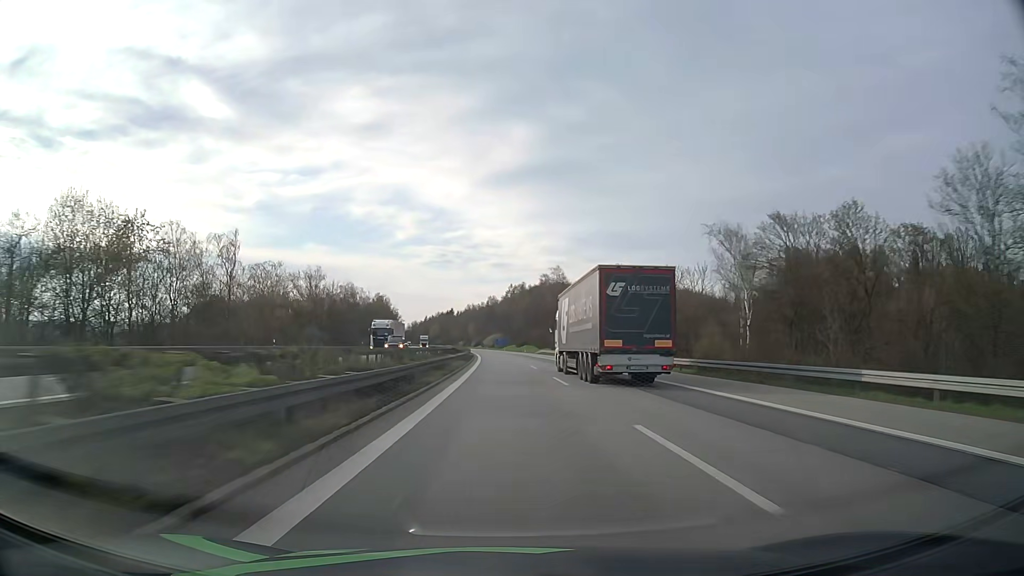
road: motorway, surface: asphalt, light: Day
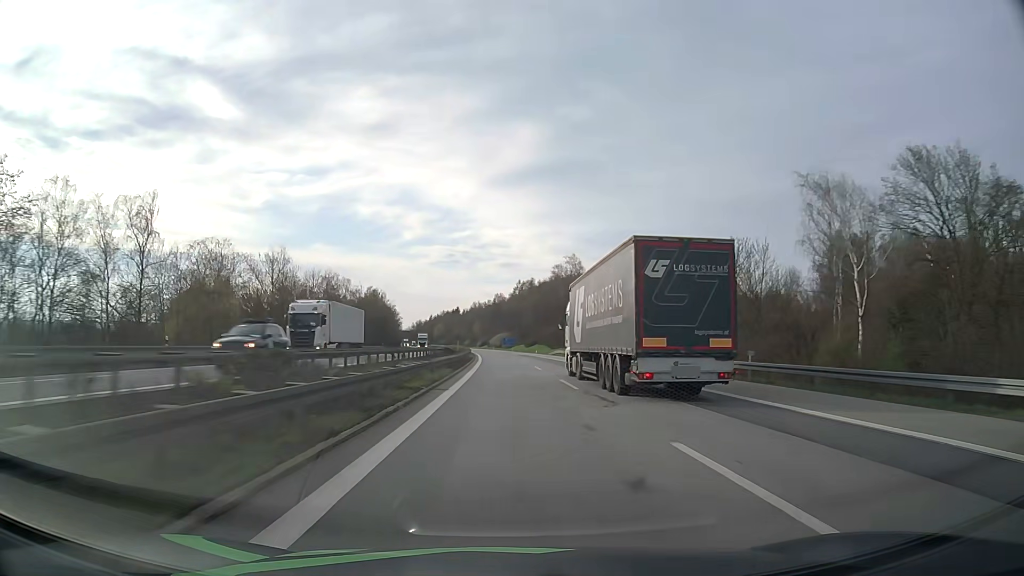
(-0.1, +20.5) m; -1°
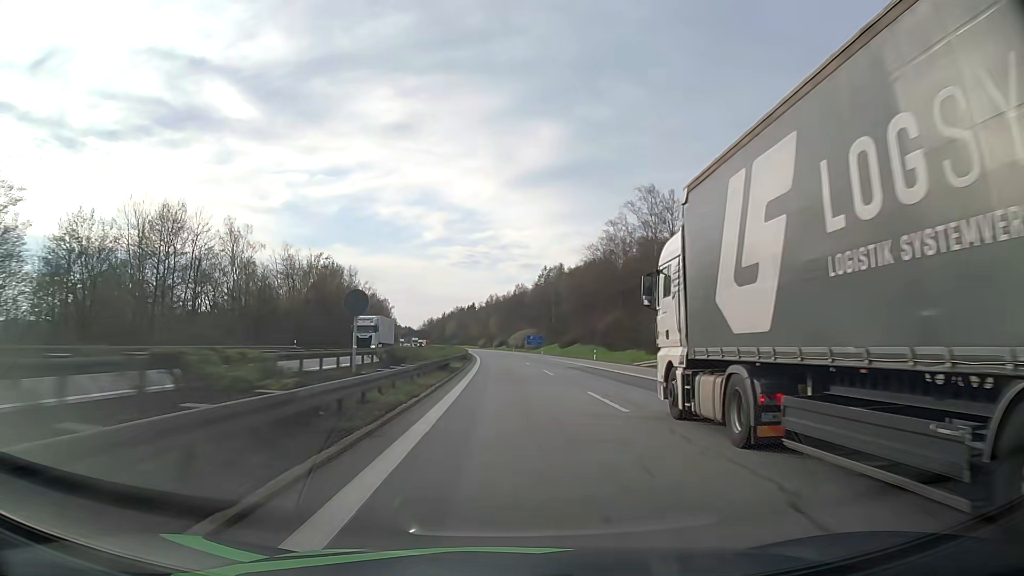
(-1.0, +62.0) m; -2°
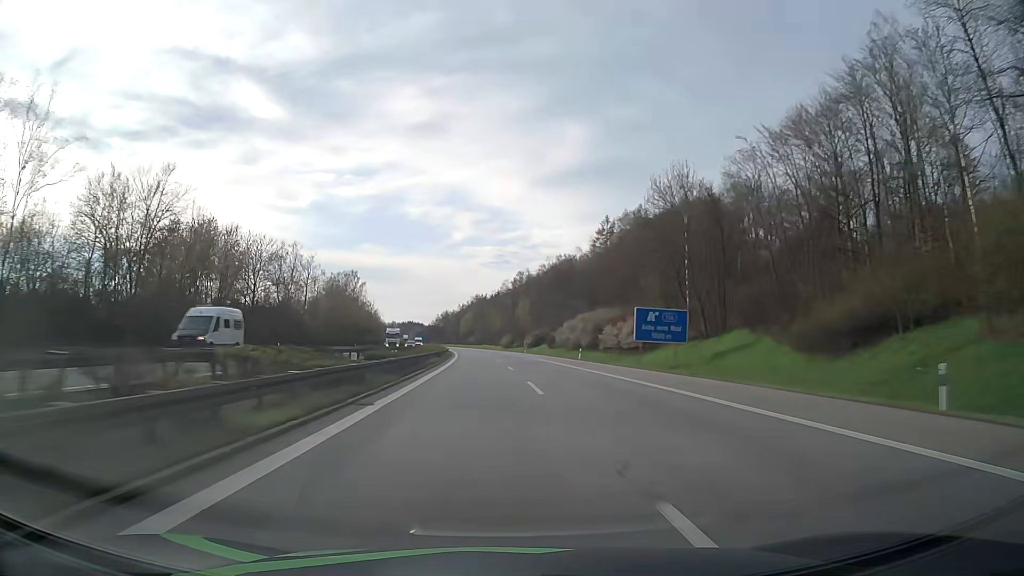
(-2.2, +105.2) m; -3°
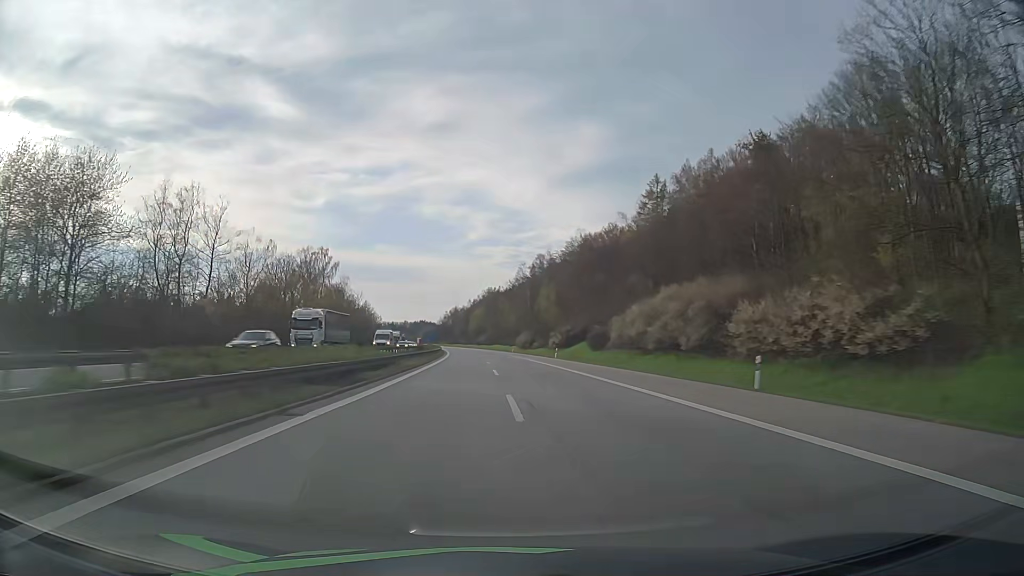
(-0.4, +42.7) m; -1°
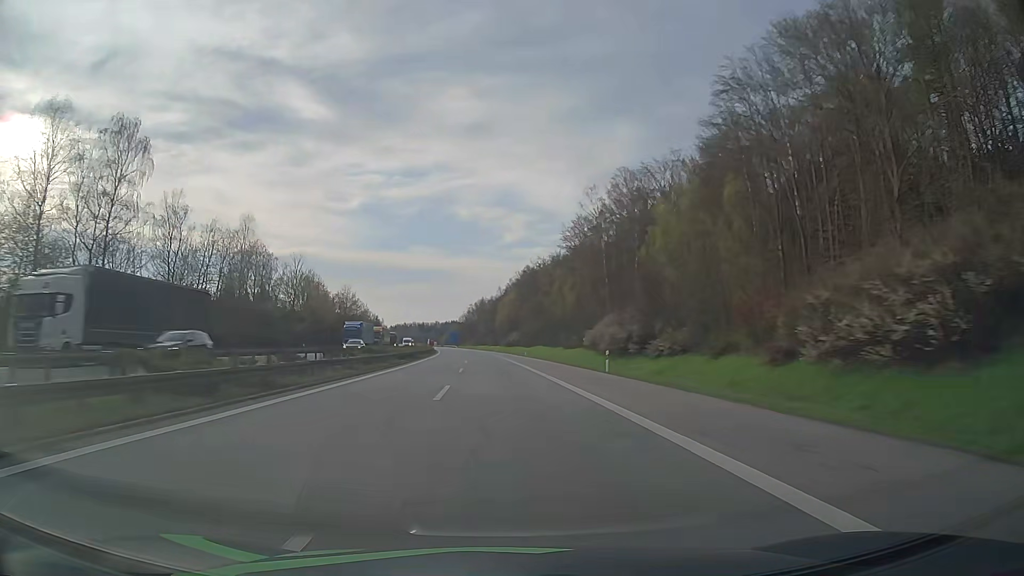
(-2.2, +85.8) m; -3°
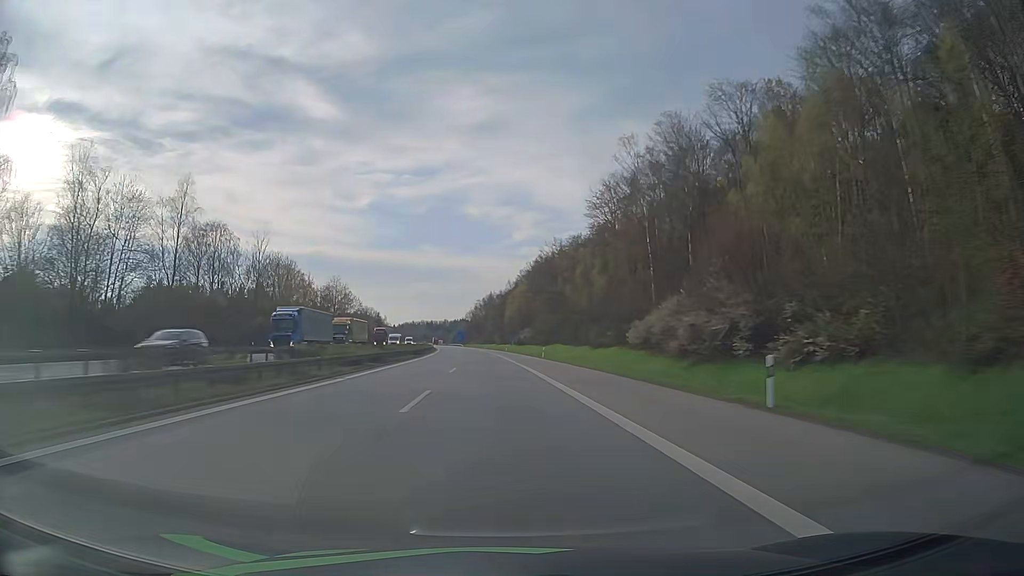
(-0.2, +21.5) m; -1°
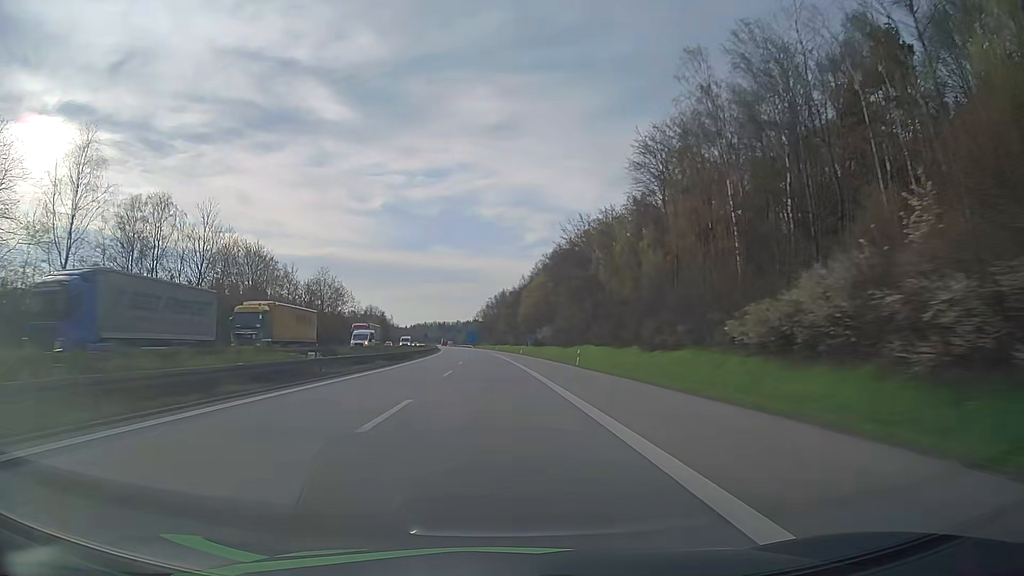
(-0.2, +21.4) m; -1°
(0, +10) (0, +20) (0, +30) (-1, +40) (-1, +50) (-2, +60) (-2, +70) (-3, +80) (-4, +90) (-5, +100) m
